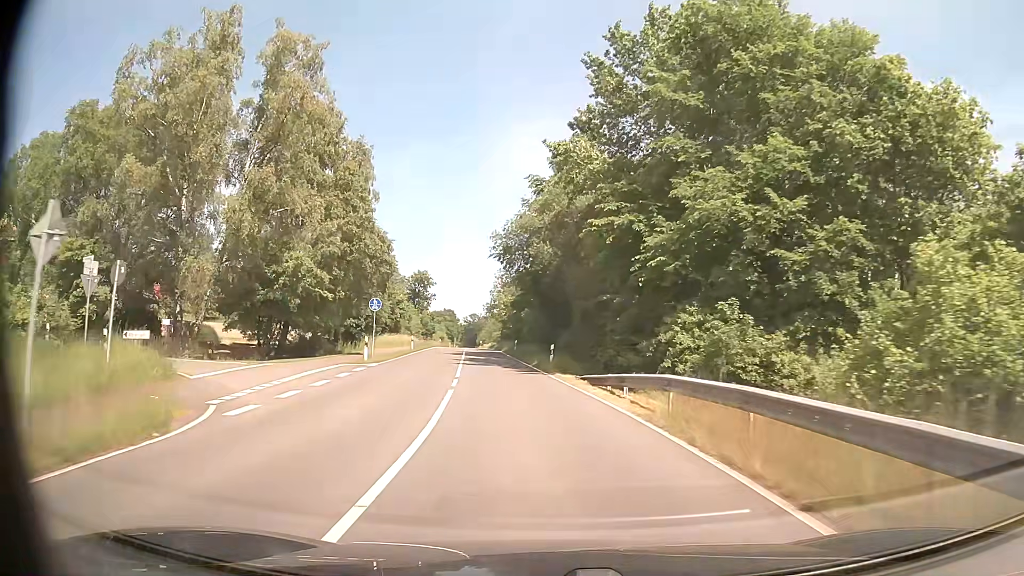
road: tertiary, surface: asphalt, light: Day
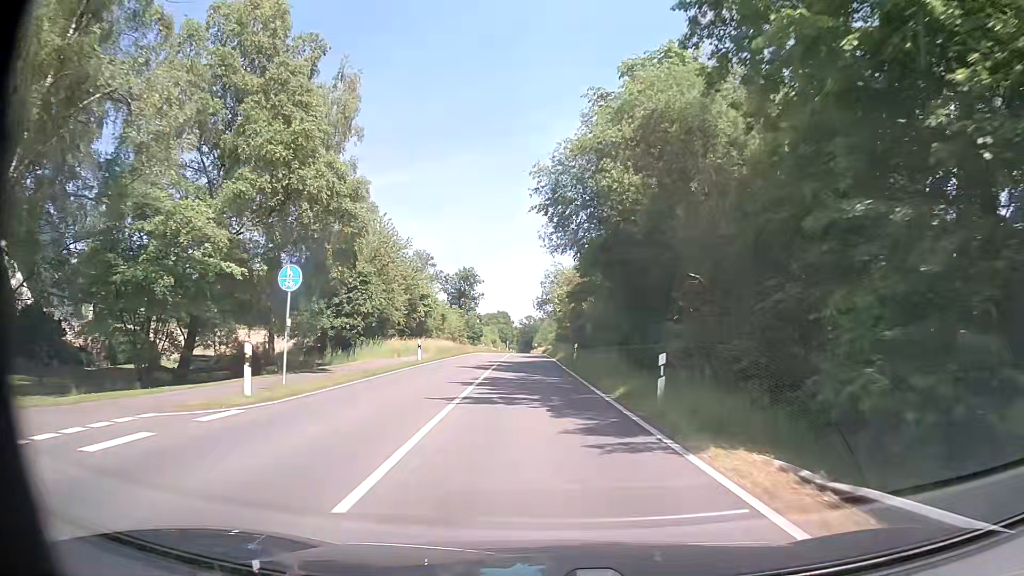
(-0.7, +16.8) m; -5°
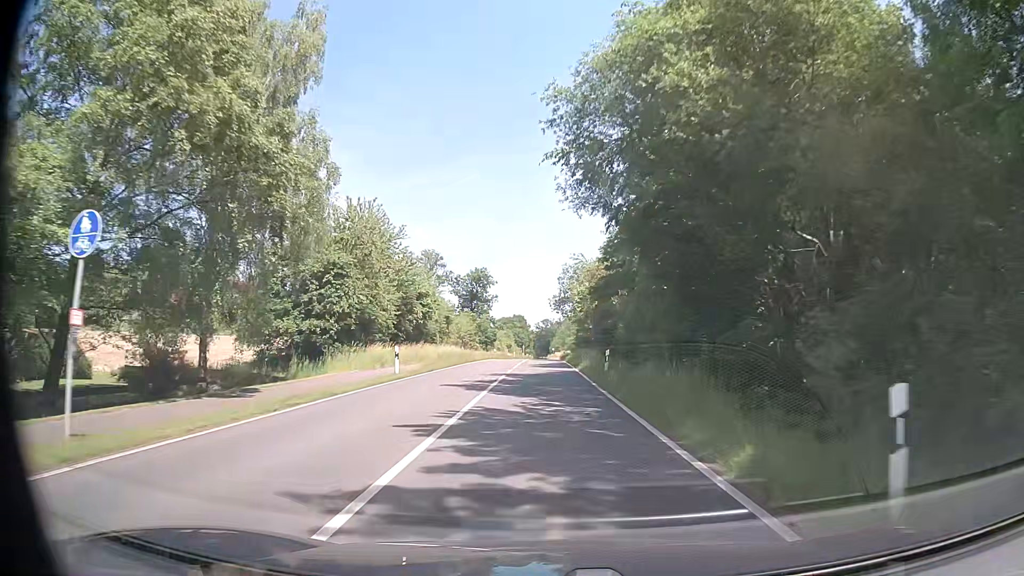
(-0.1, +8.6) m; -2°
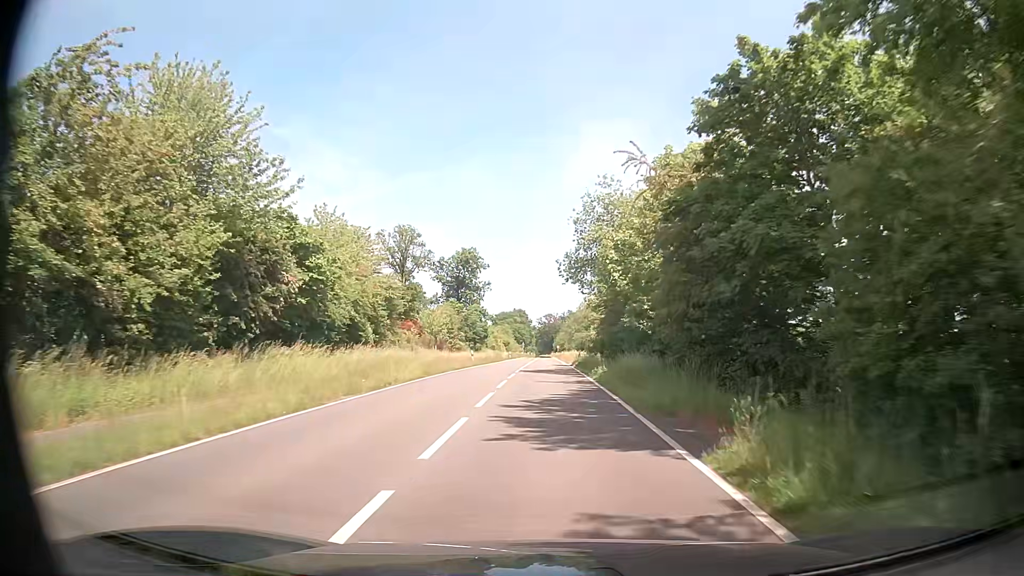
(-0.2, +26.2) m; 0°
